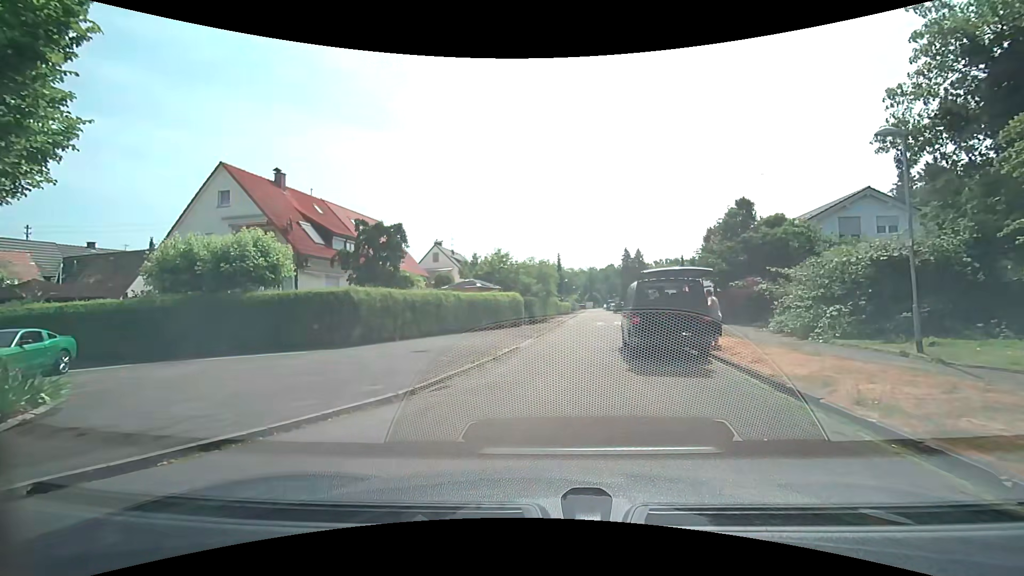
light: Day
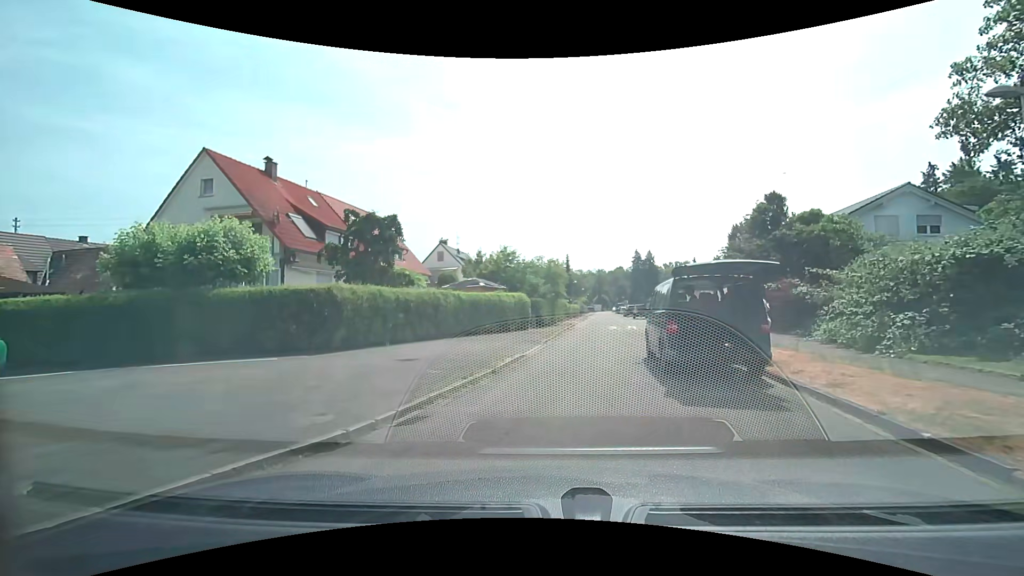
(0.0, +2.5) m; -1°
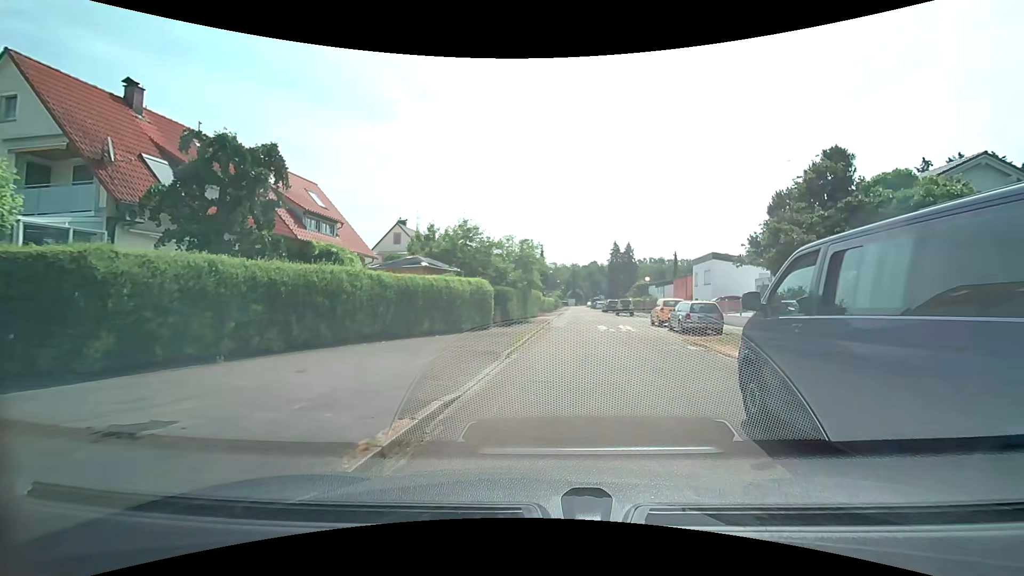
(0.0, +8.3) m; +2°
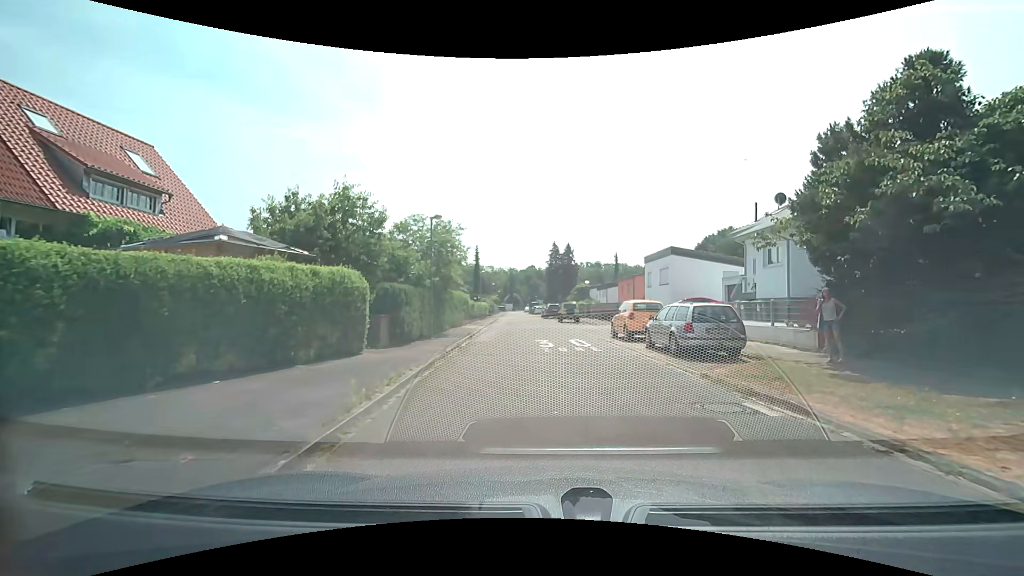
(+0.5, +8.9) m; +7°
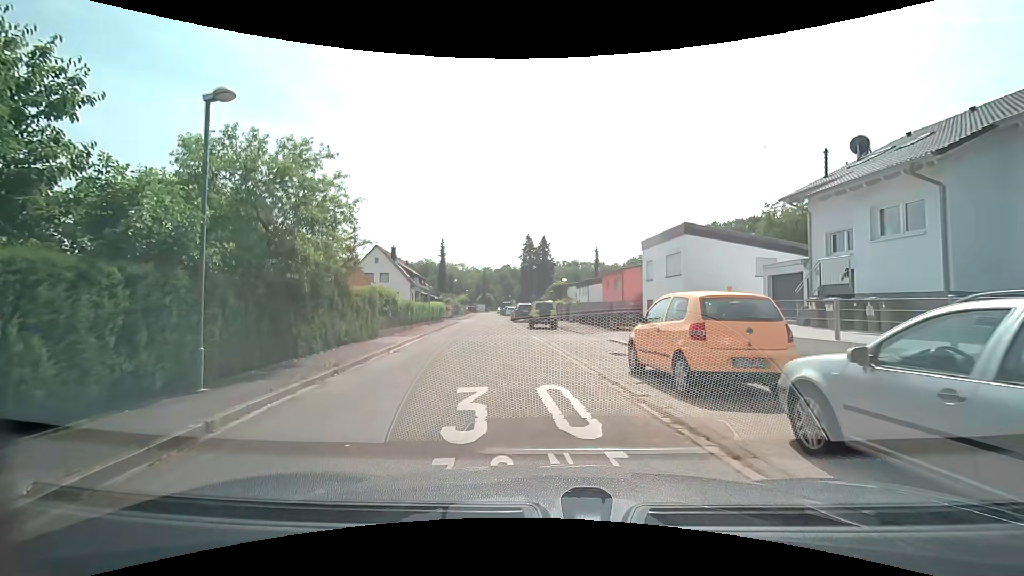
(+0.5, +11.6) m; +2°
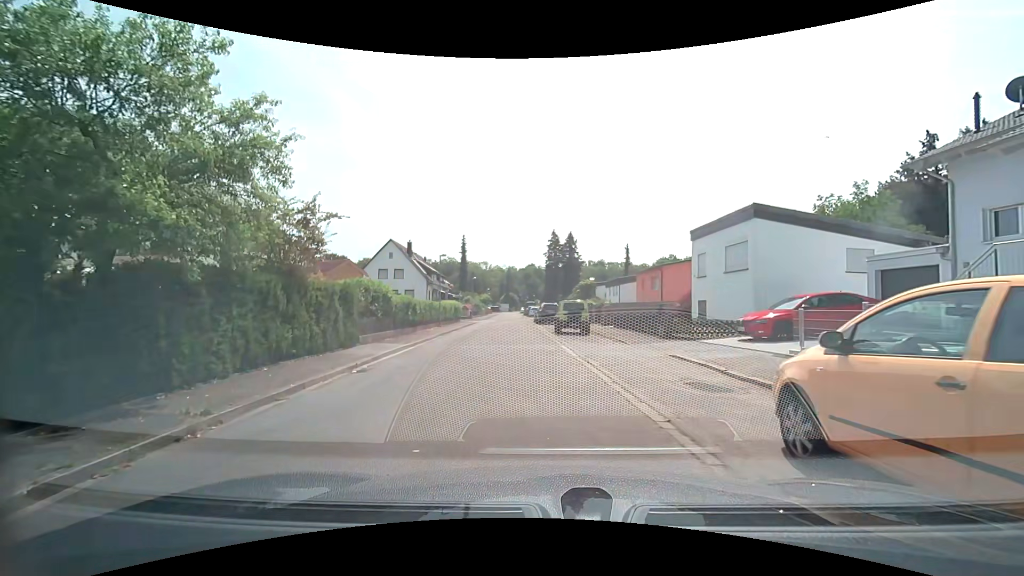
(-0.1, +5.3) m; -3°
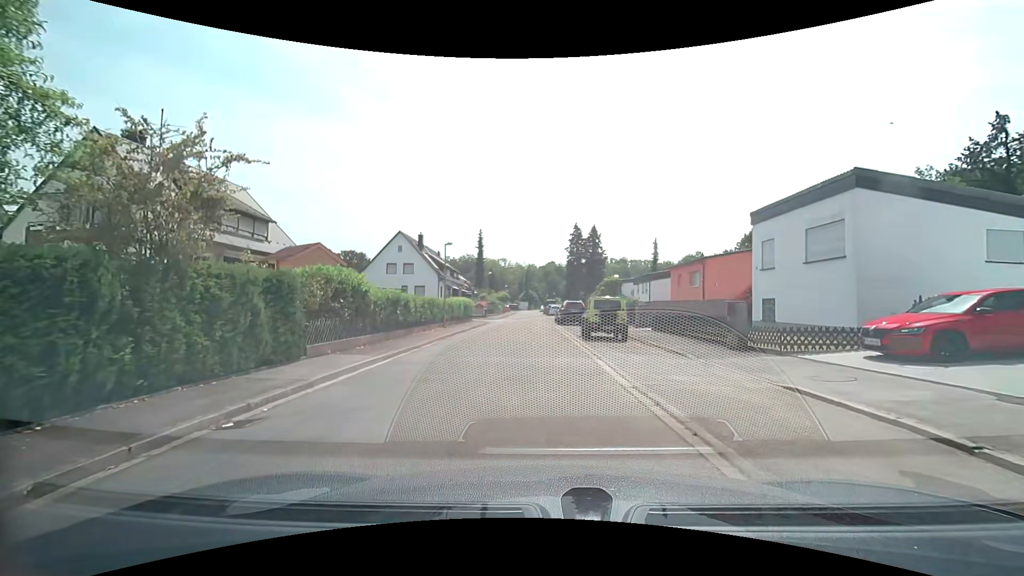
(-0.1, +5.3) m; -2°
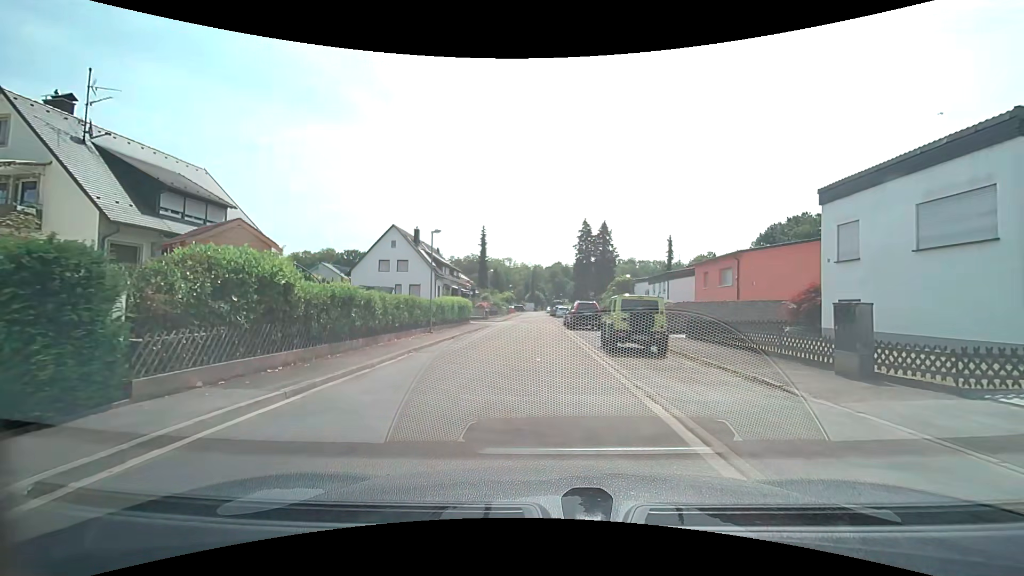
(-0.1, +5.2) m; -1°
